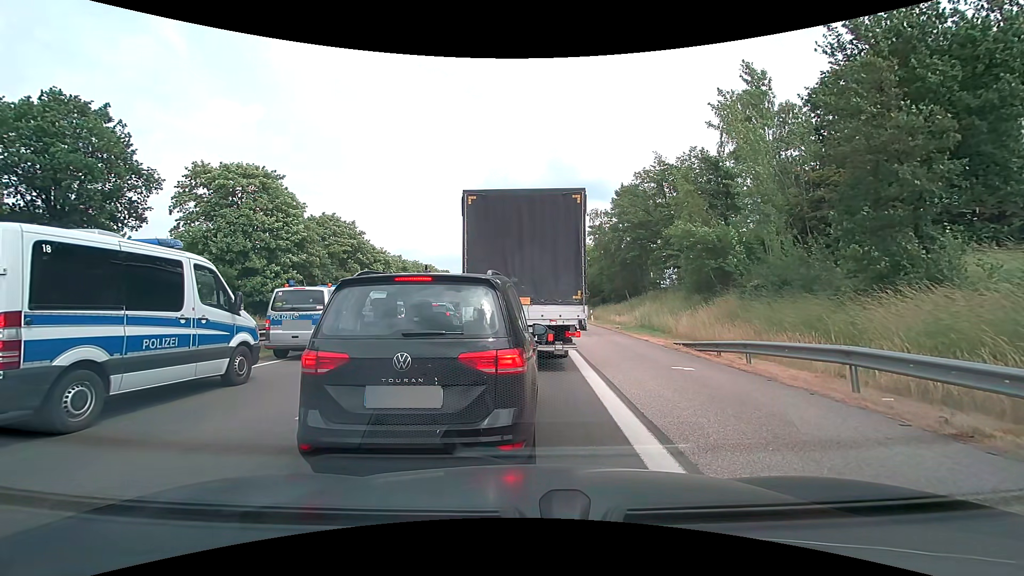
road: motorway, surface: asphalt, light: Day
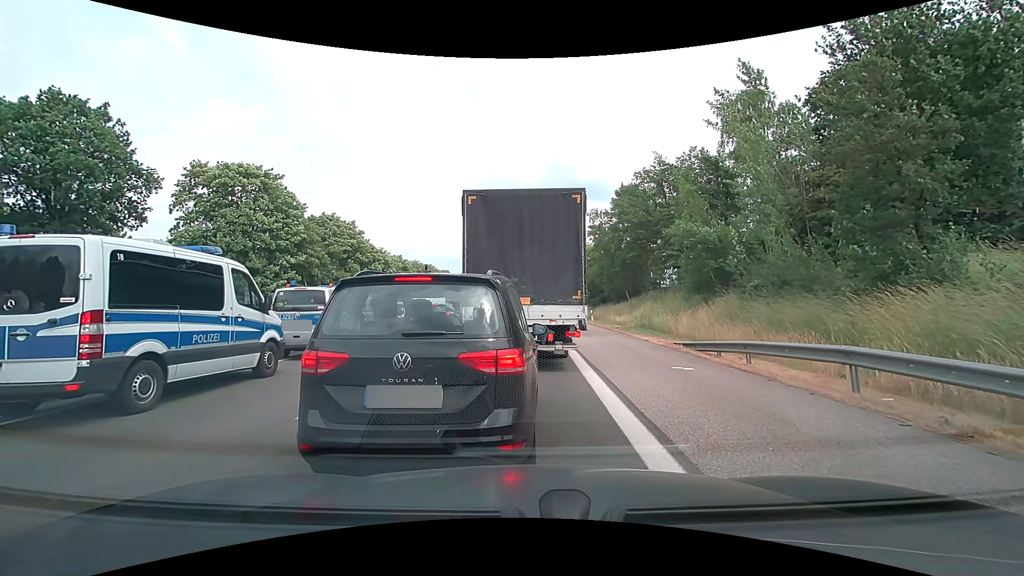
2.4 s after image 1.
(0.0, 0.0) m; 0°
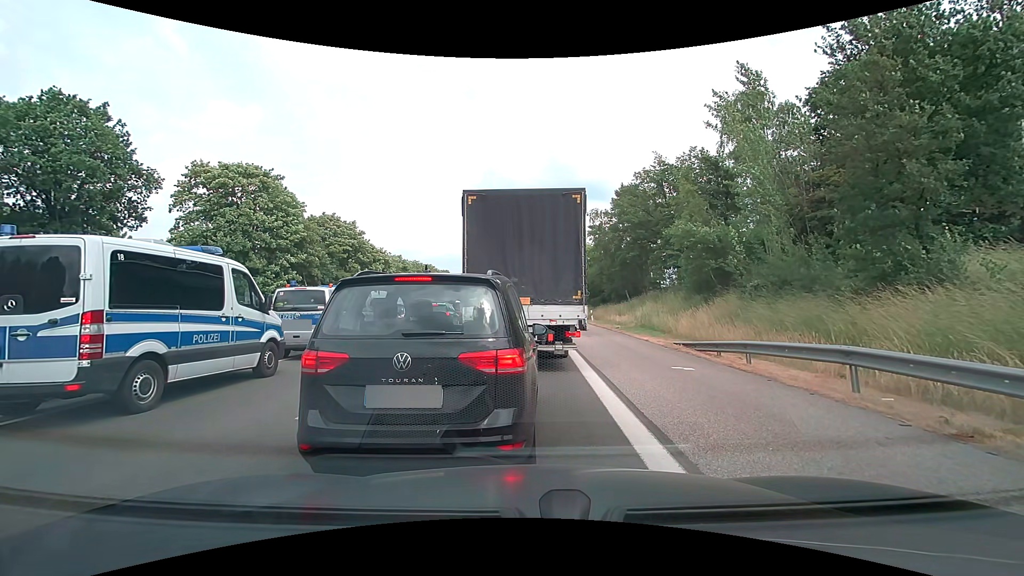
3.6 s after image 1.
(0.0, 0.0) m; 0°
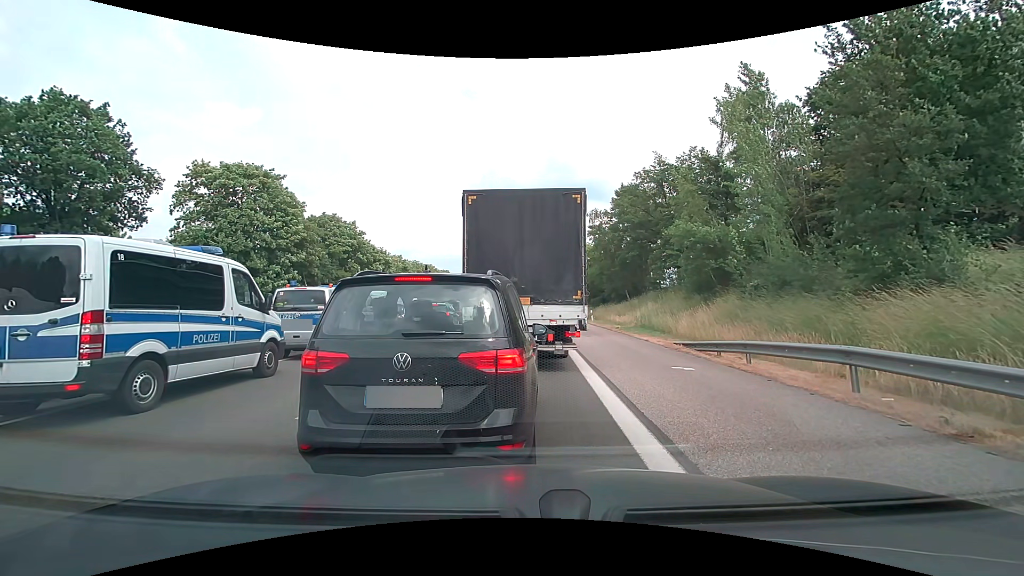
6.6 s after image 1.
(0.0, 0.0) m; 0°
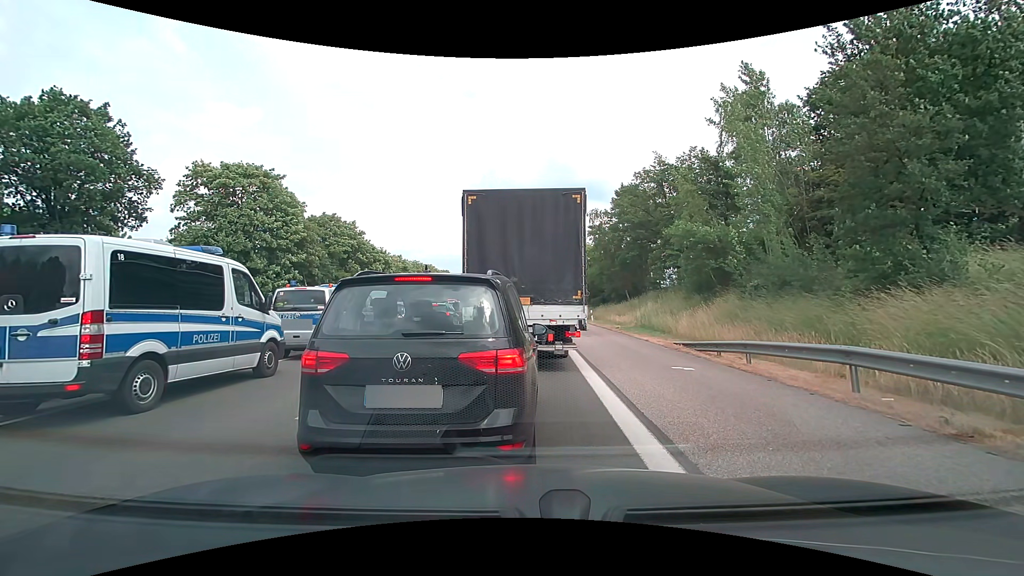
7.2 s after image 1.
(0.0, 0.0) m; 0°
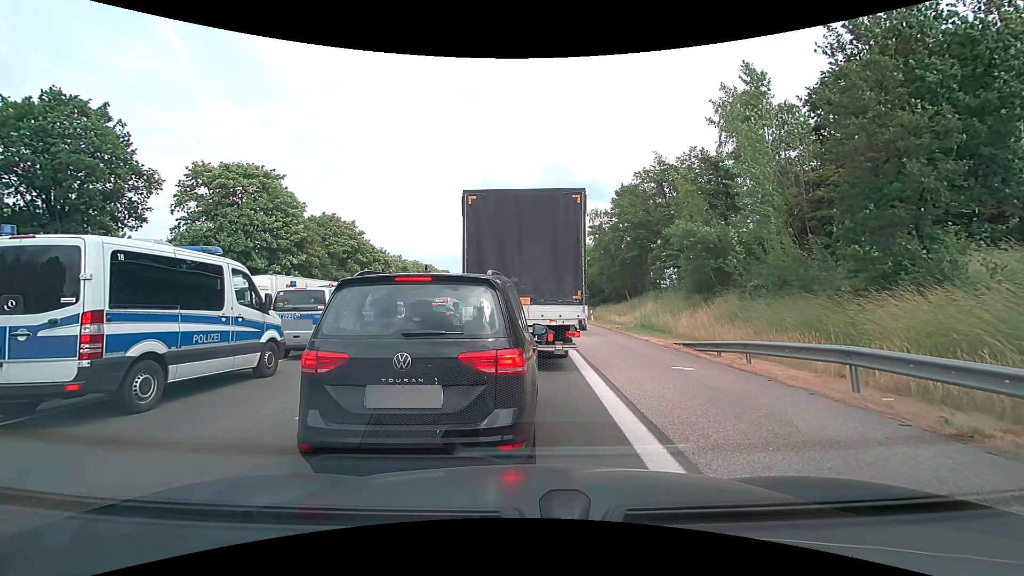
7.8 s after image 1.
(0.0, 0.0) m; 0°
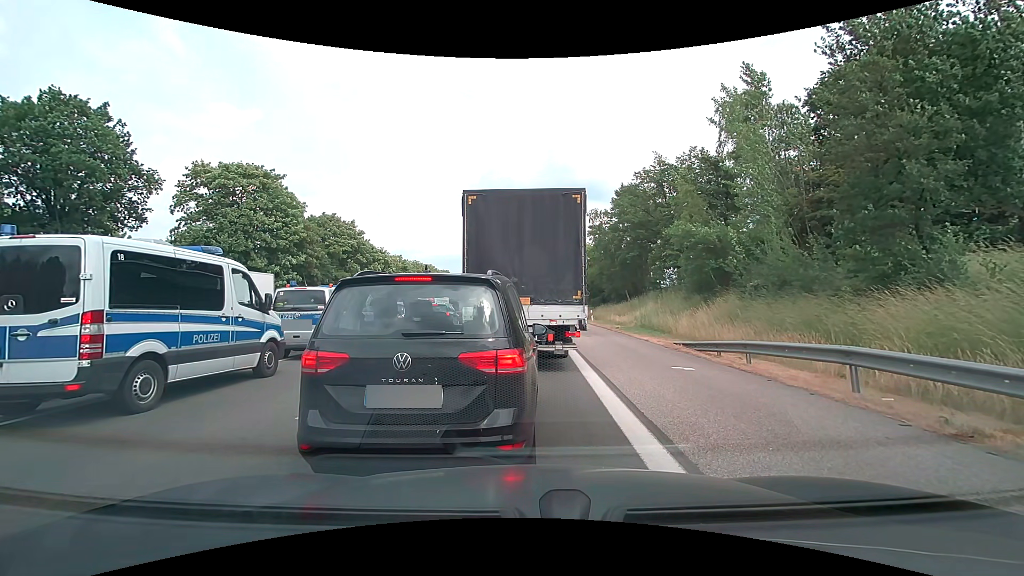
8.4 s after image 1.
(0.0, 0.0) m; 0°
